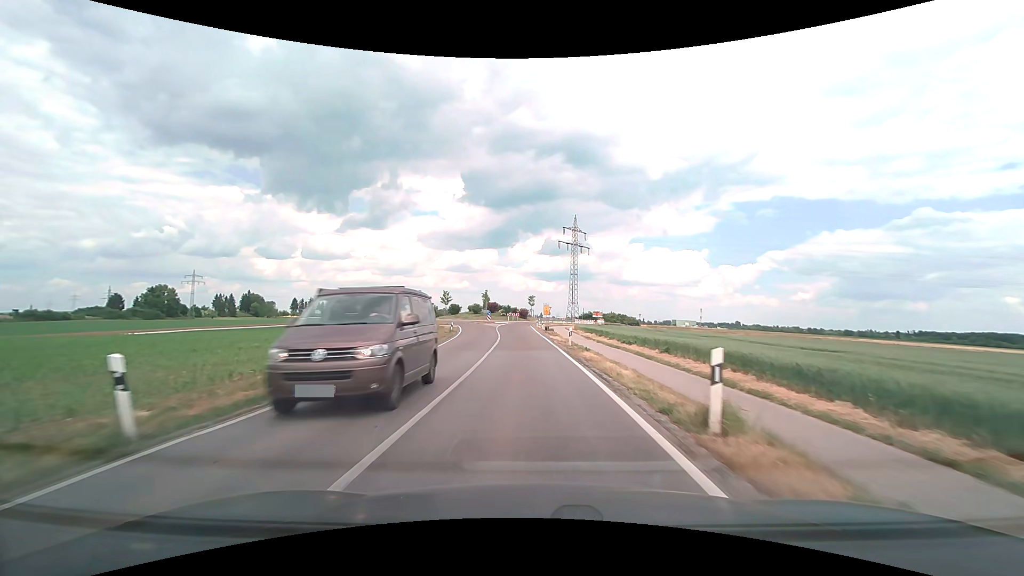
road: secondary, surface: asphalt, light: Day
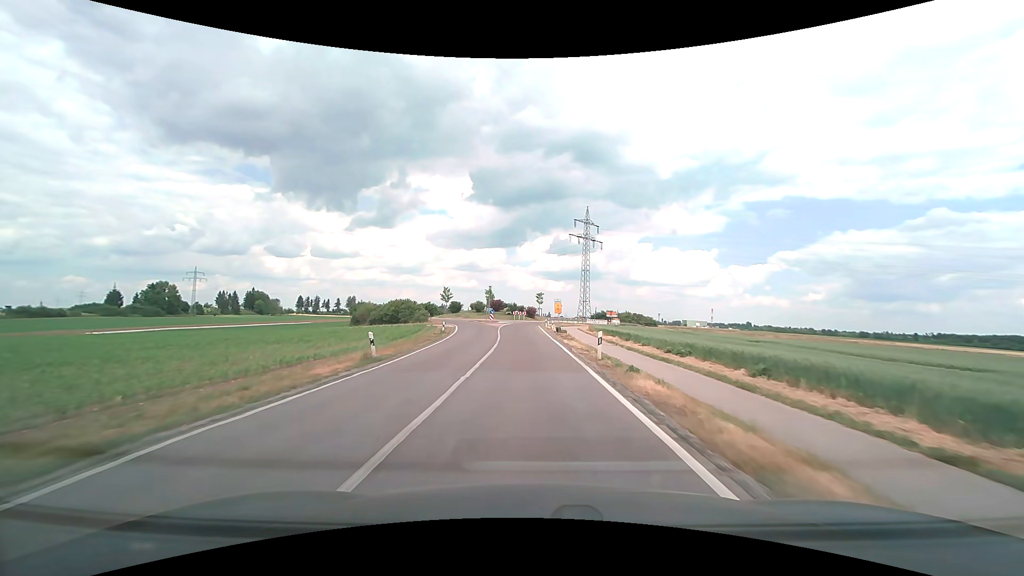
(-0.1, +8.8) m; -1°
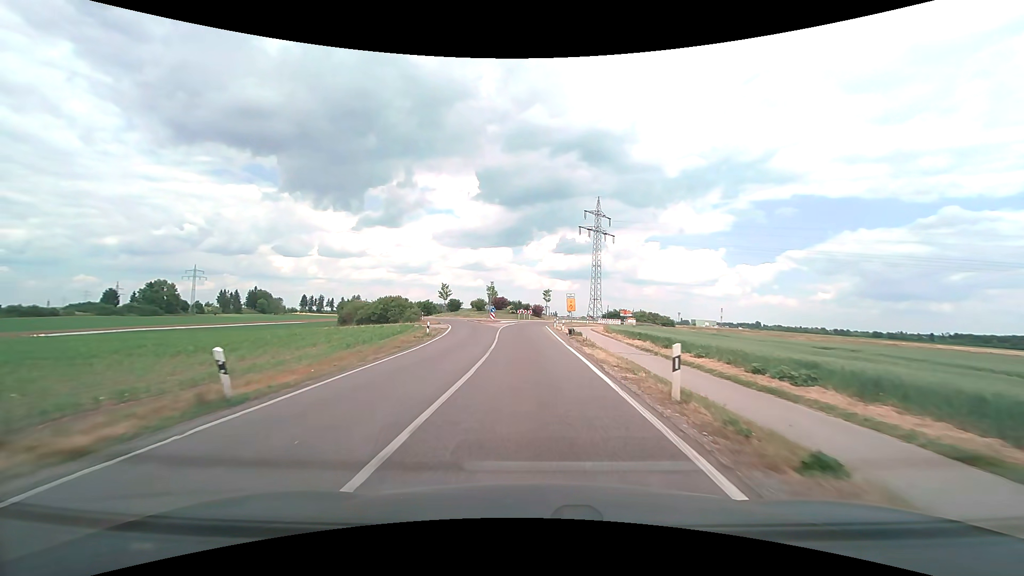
(-0.1, +8.4) m; -1°
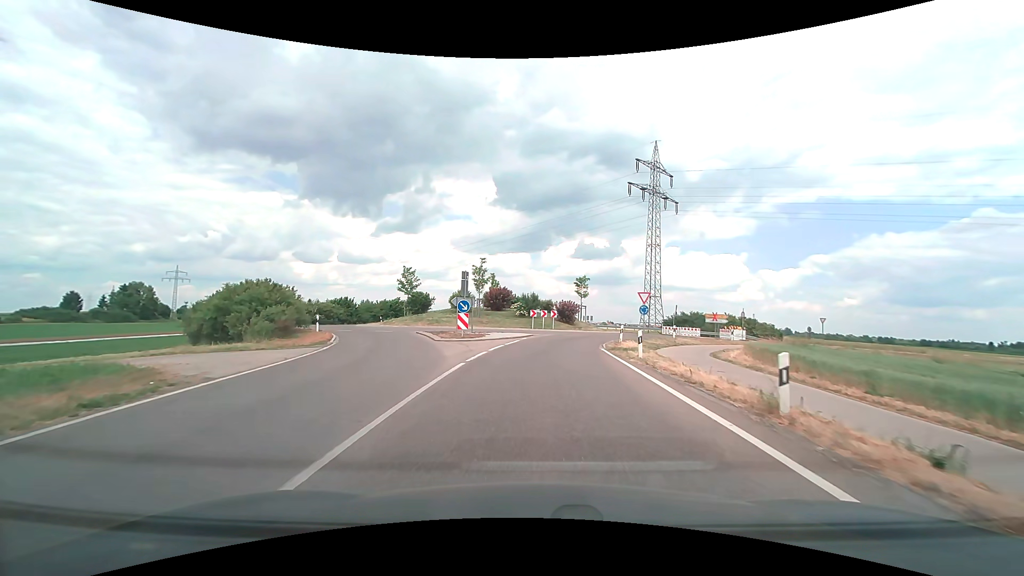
(-0.7, +36.0) m; -2°
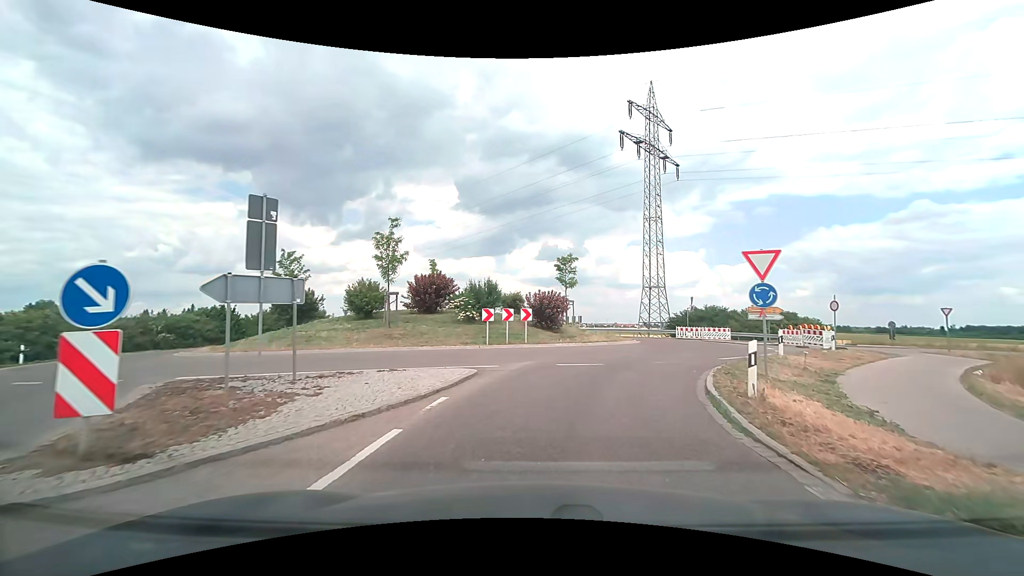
(+0.2, +18.3) m; +4°
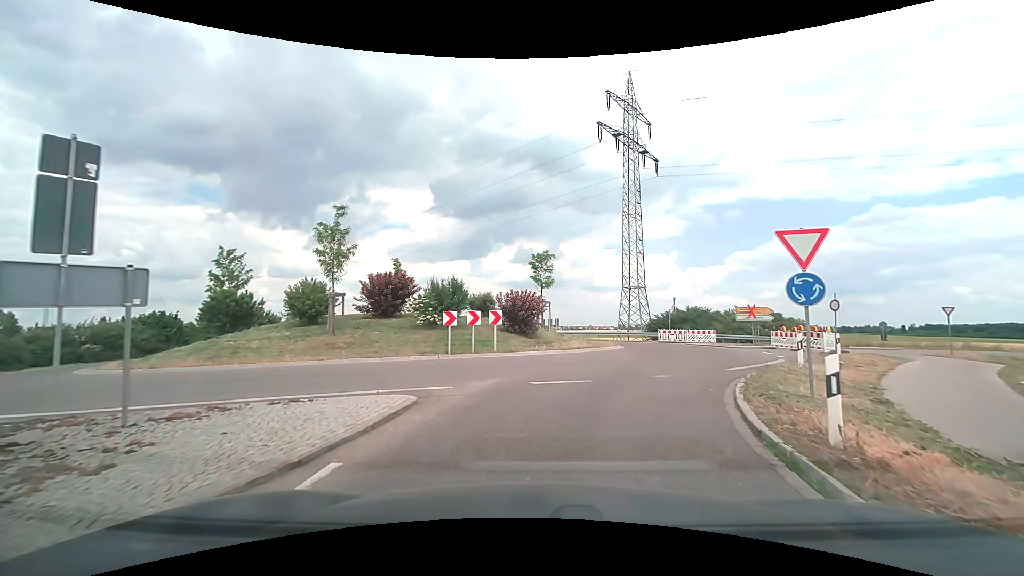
(+0.1, +3.2) m; +2°
